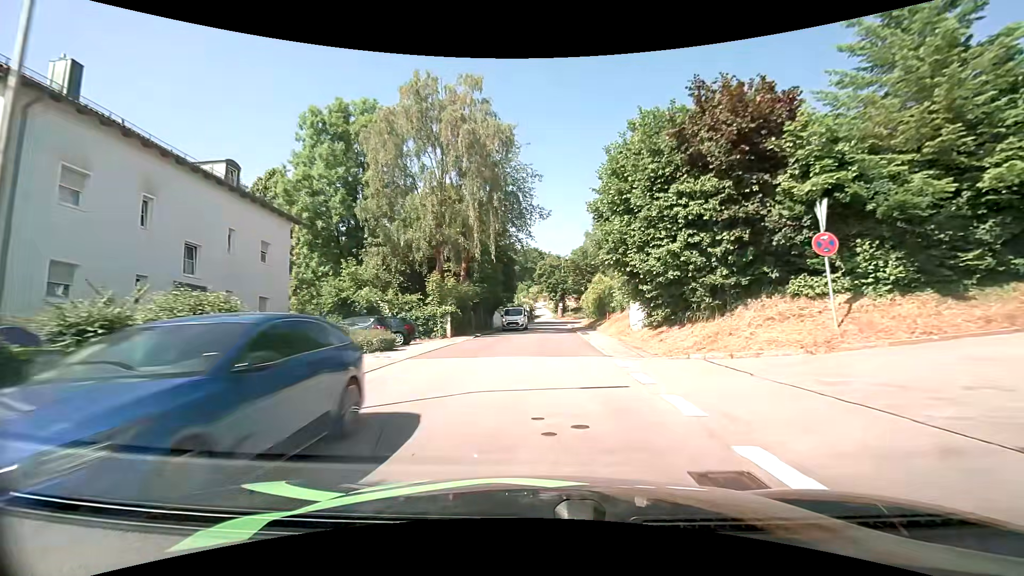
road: tertiary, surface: asphalt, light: Day
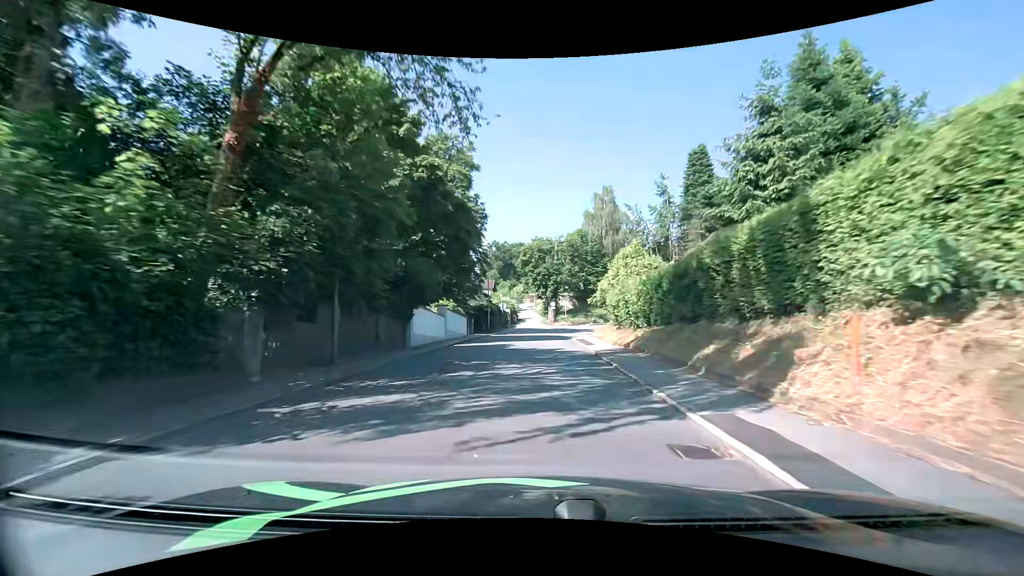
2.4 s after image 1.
(+0.6, +28.5) m; +1°
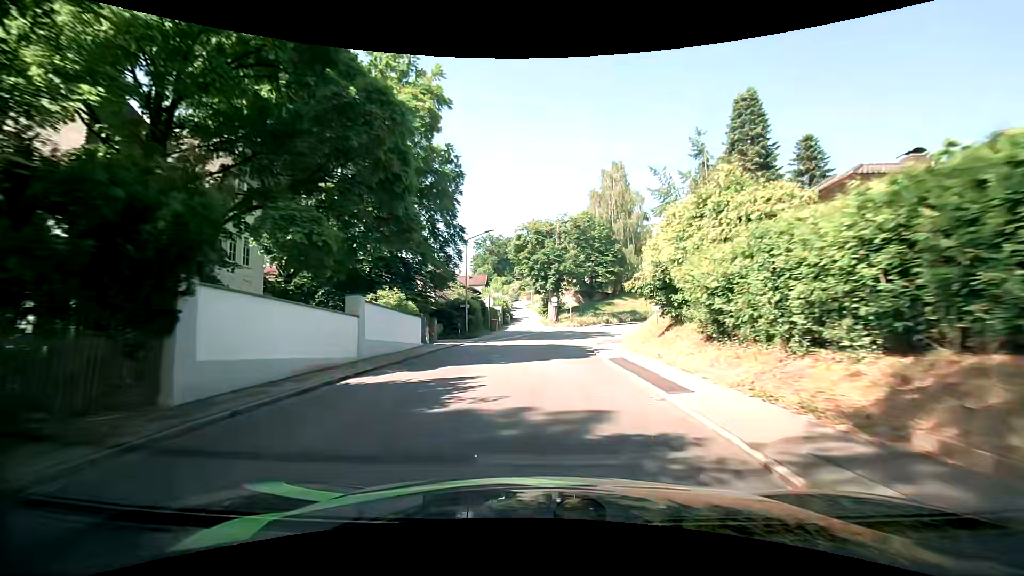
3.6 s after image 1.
(+0.2, +14.5) m; +1°
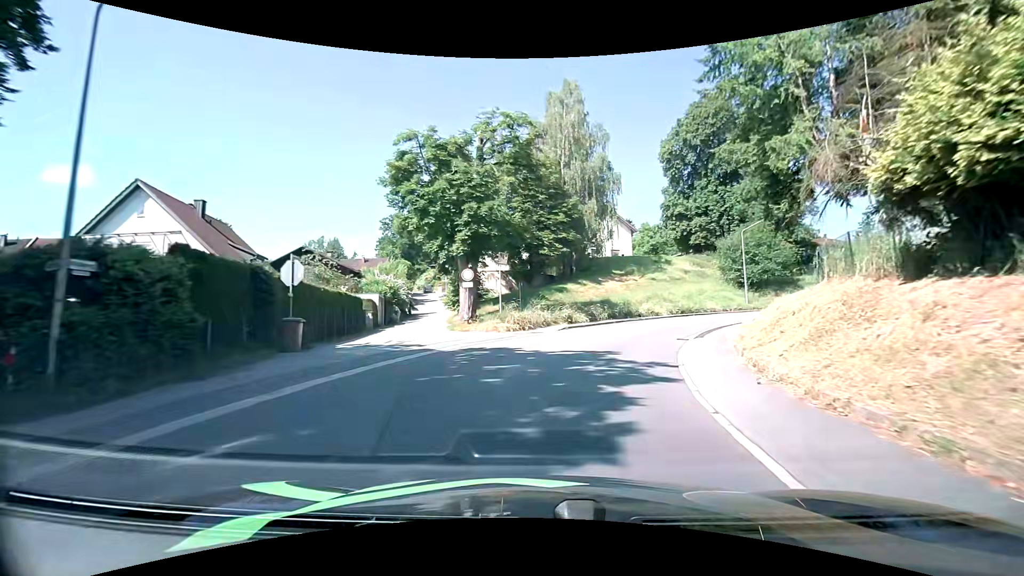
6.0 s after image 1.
(+1.0, +27.6) m; +8°
(+1, +10) (+3, +20) (+8, +28) (+15, +36) (+23, +42) (+32, +46) (+41, +50) (+51, +53) (+60, +56) (+70, +59) m
